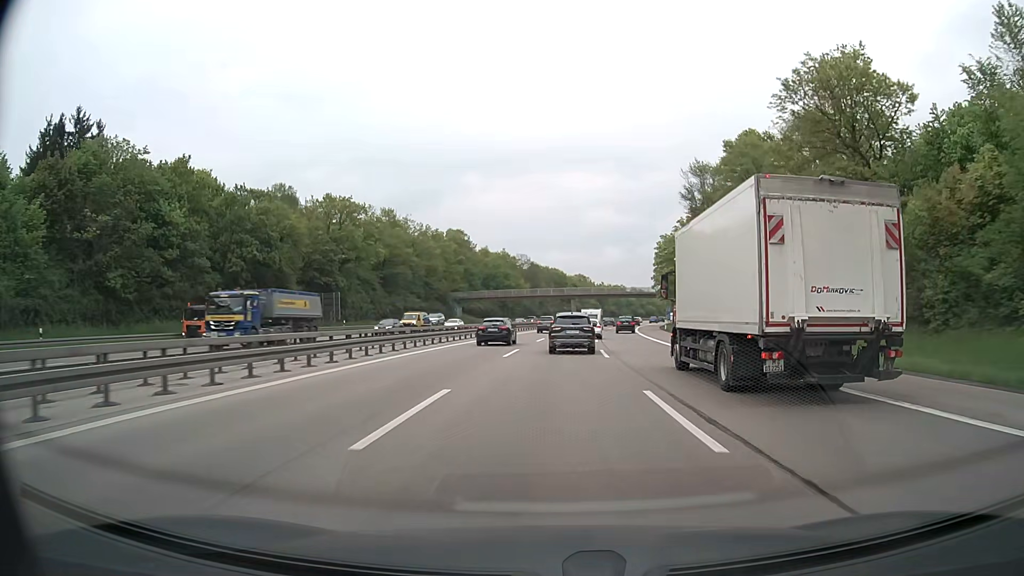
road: motorway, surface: asphalt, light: Day
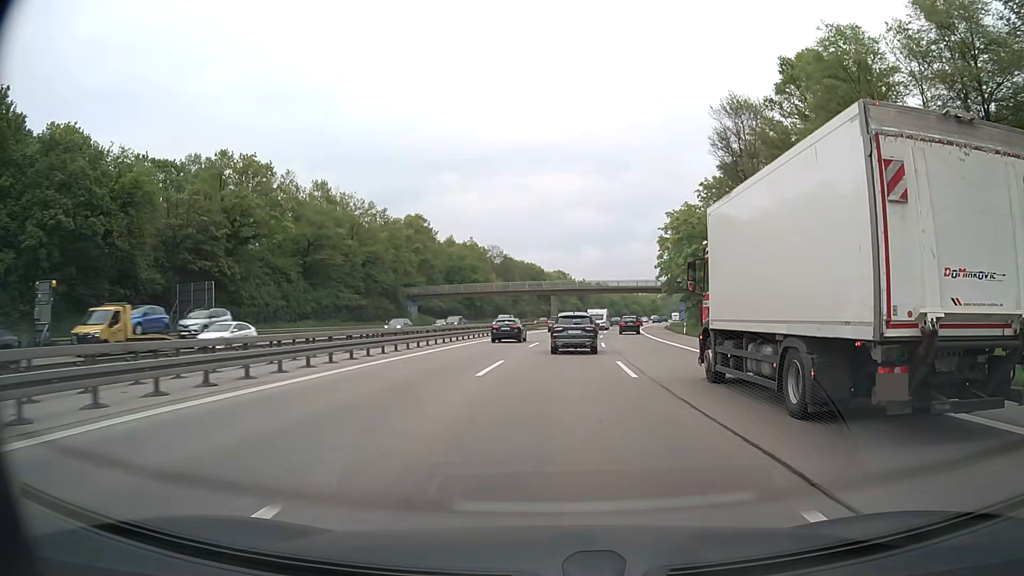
(+0.5, +26.4) m; +2°
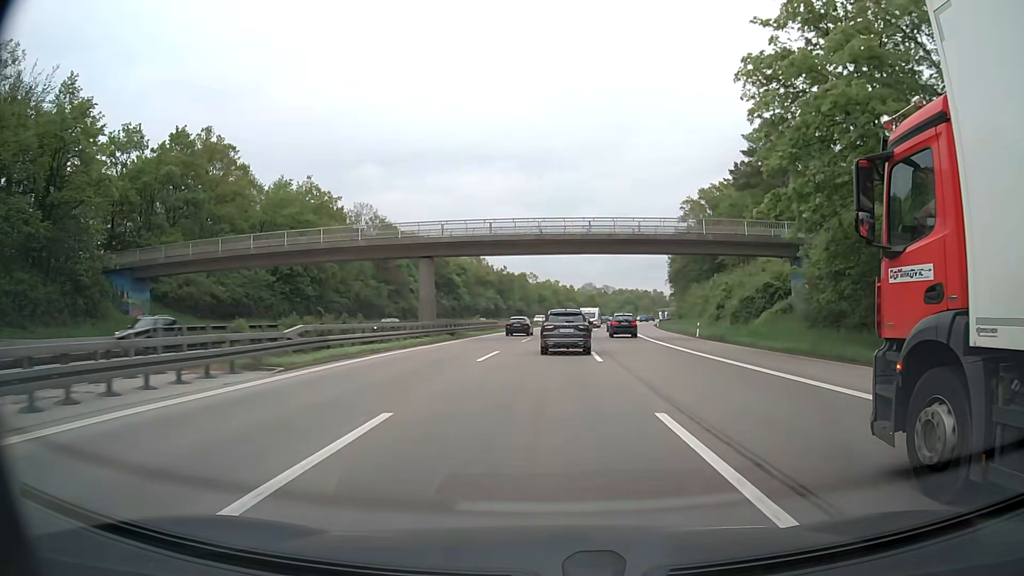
(+3.6, +66.6) m; +6°
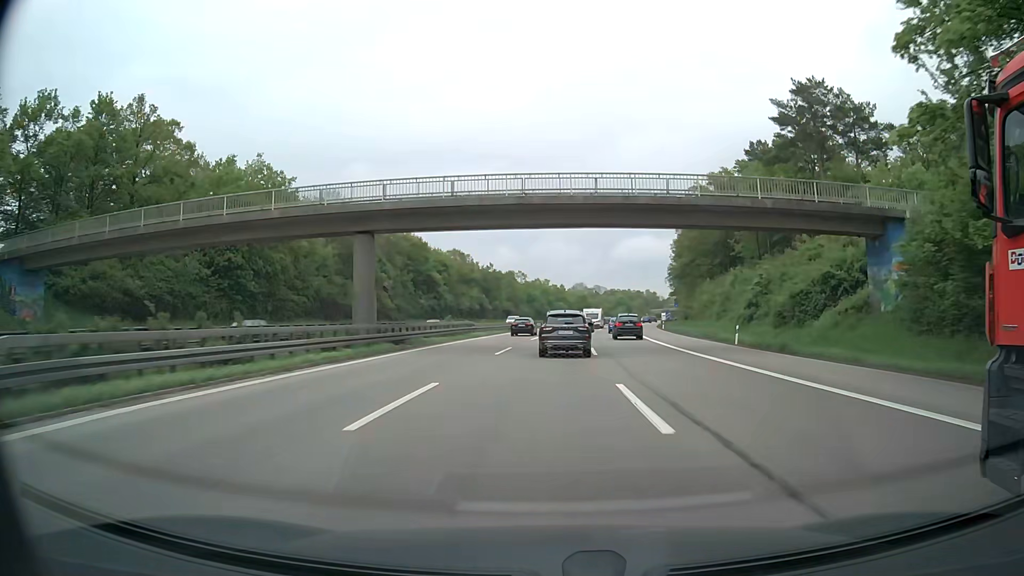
(+0.1, +13.2) m; +1°
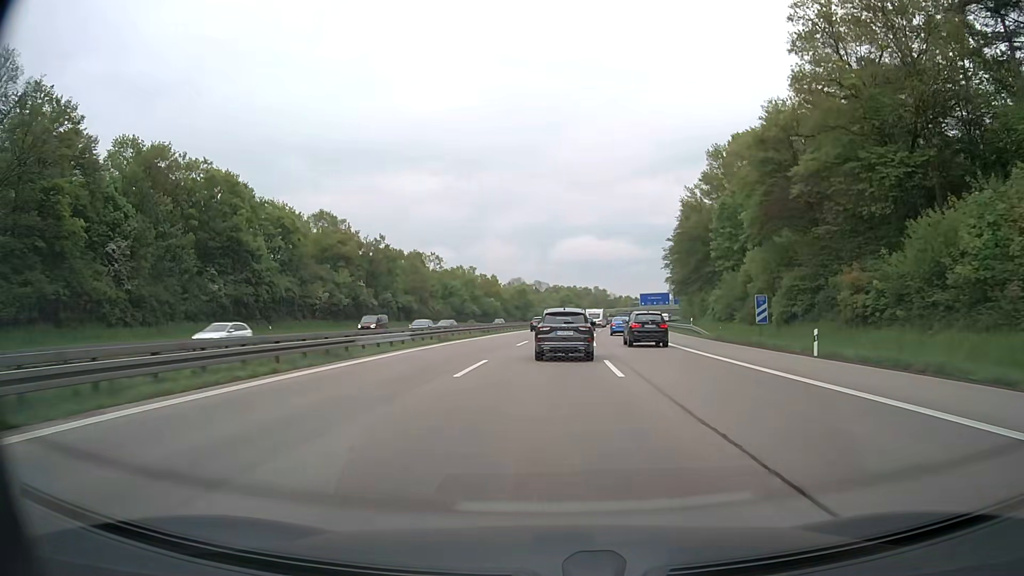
(+2.7, +63.9) m; +5°
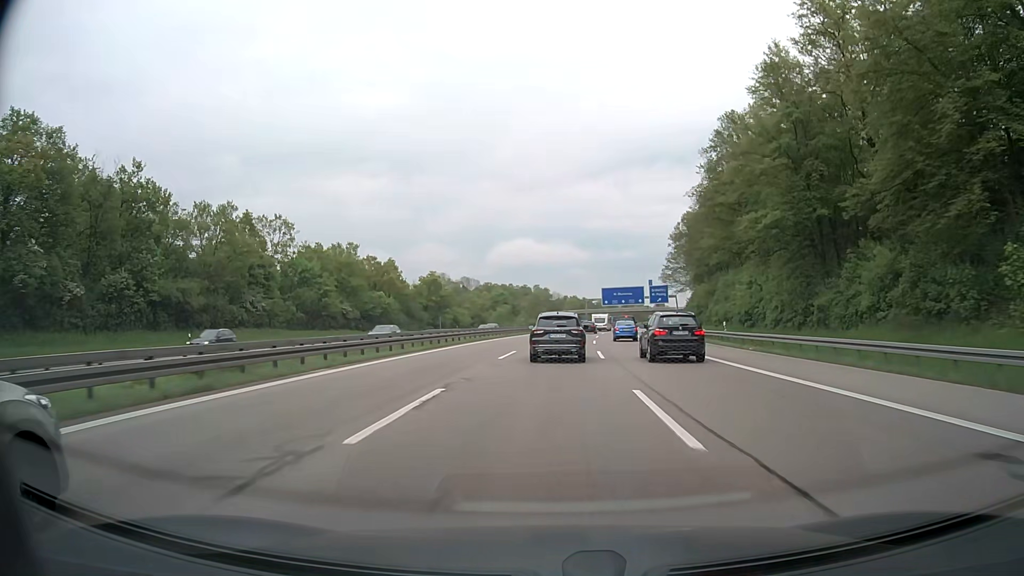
(+2.9, +61.9) m; +5°
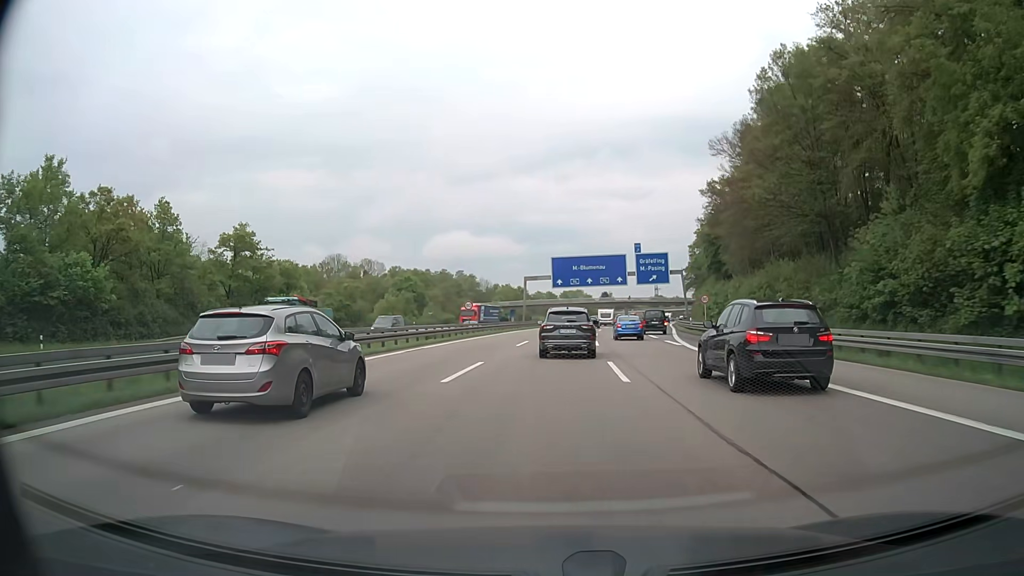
(+3.3, +64.8) m; +6°
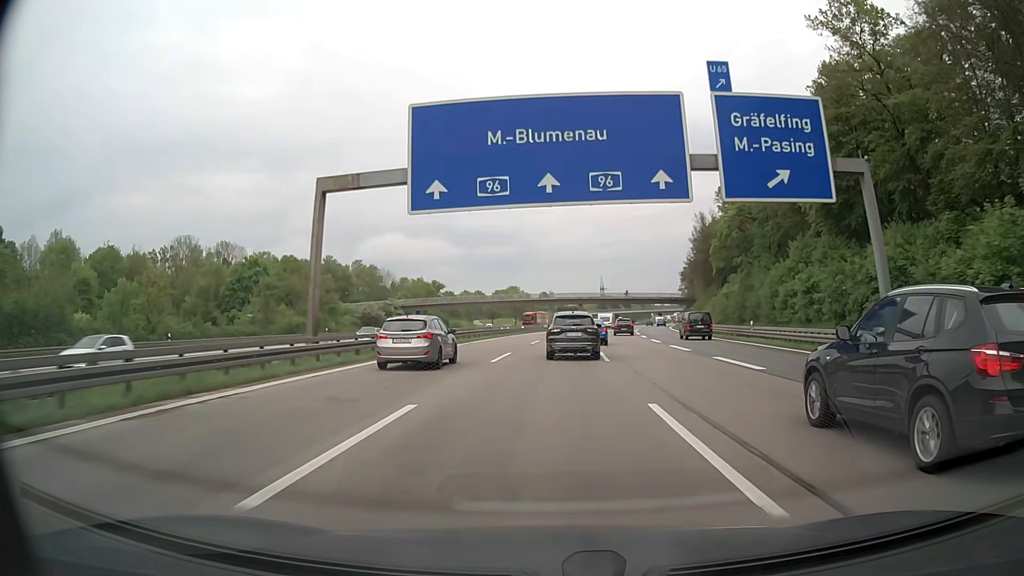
(+3.1, +63.0) m; +6°
(0, +10) (0, +20) (0, +30) (+1, +40) (+2, +50) (+2, +60) (+3, +70) (+4, +80) (+5, +90) (+7, +100) m
